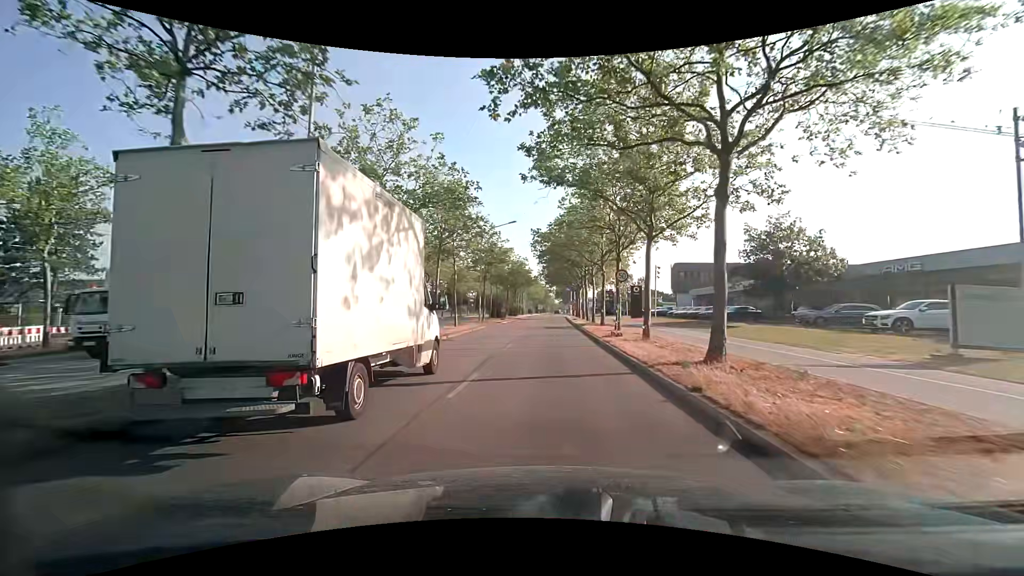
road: primary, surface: asphalt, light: Day
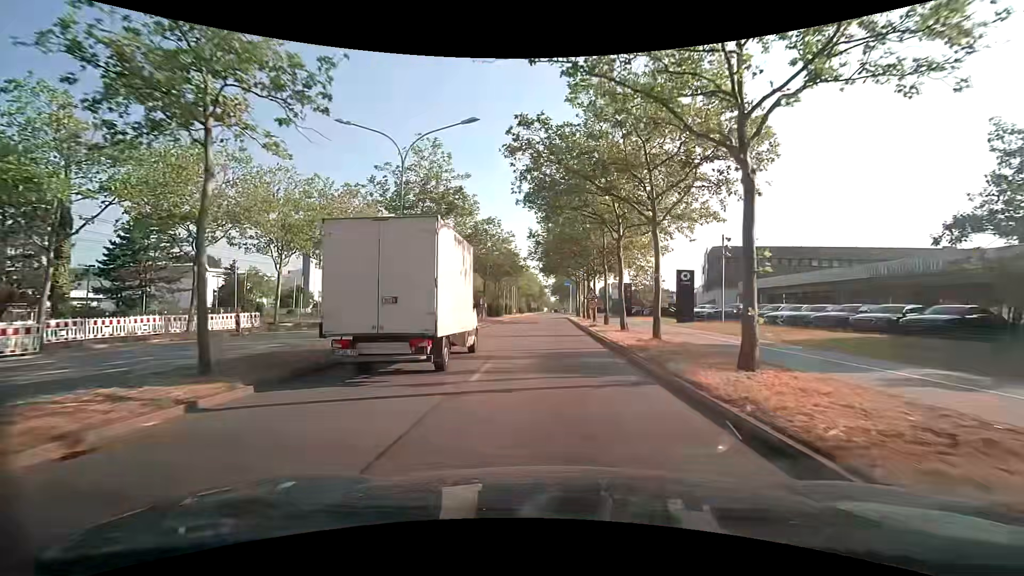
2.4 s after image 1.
(+0.5, +25.6) m; +1°
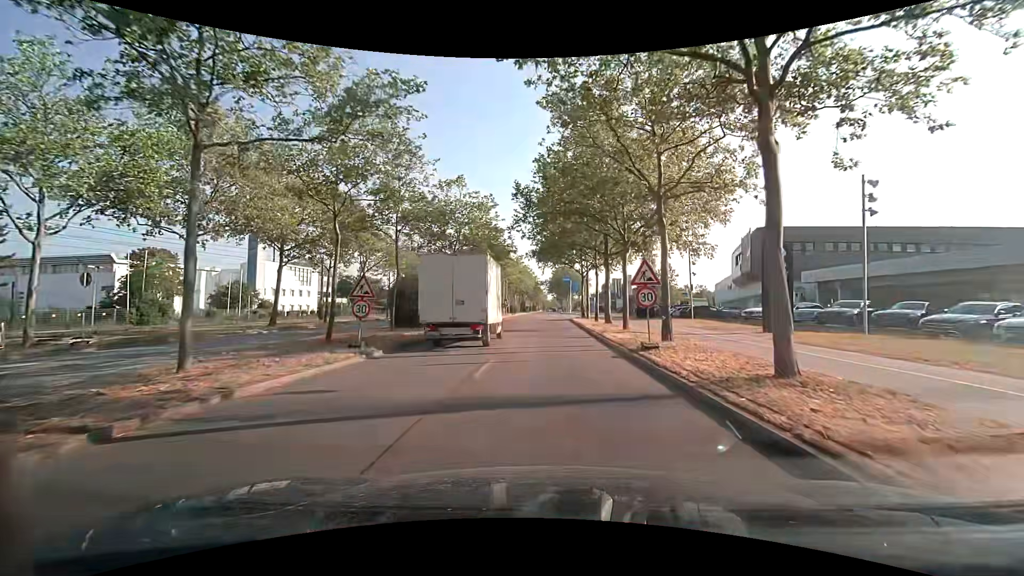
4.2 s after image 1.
(+0.1, +17.2) m; 0°
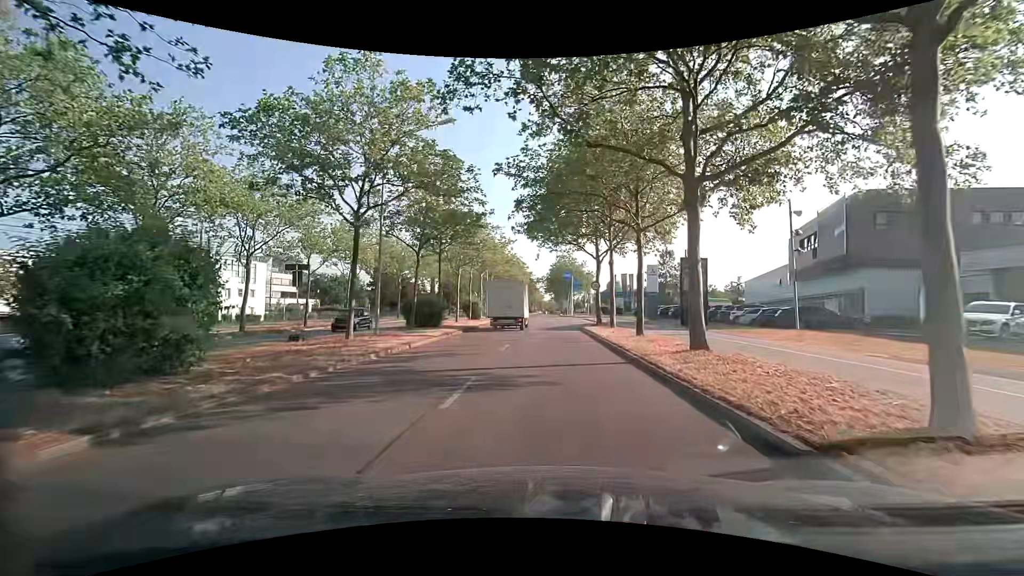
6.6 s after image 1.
(+0.1, +19.0) m; 0°
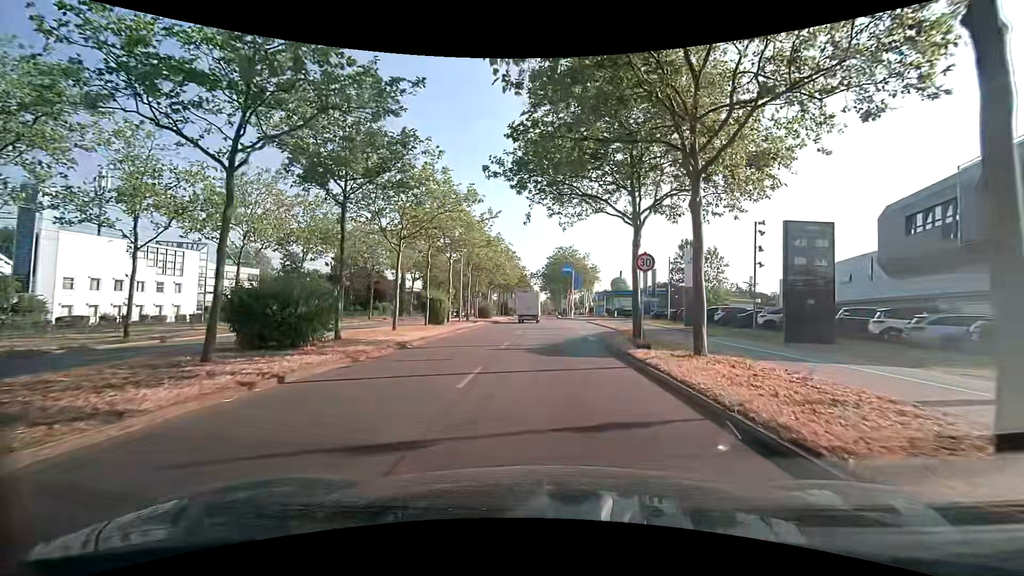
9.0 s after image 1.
(+0.1, +16.6) m; +1°
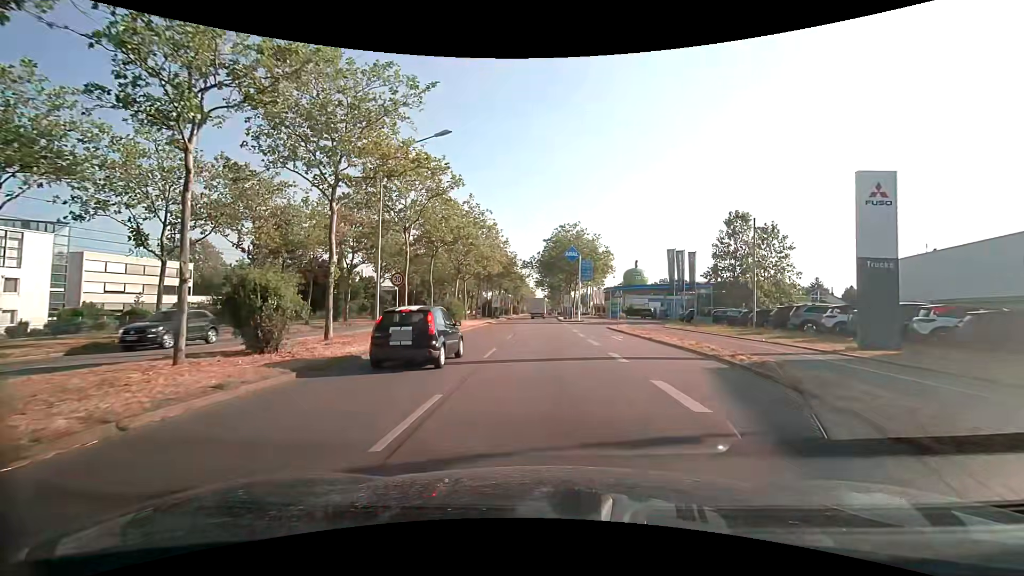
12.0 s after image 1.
(+0.2, +21.9) m; +1°
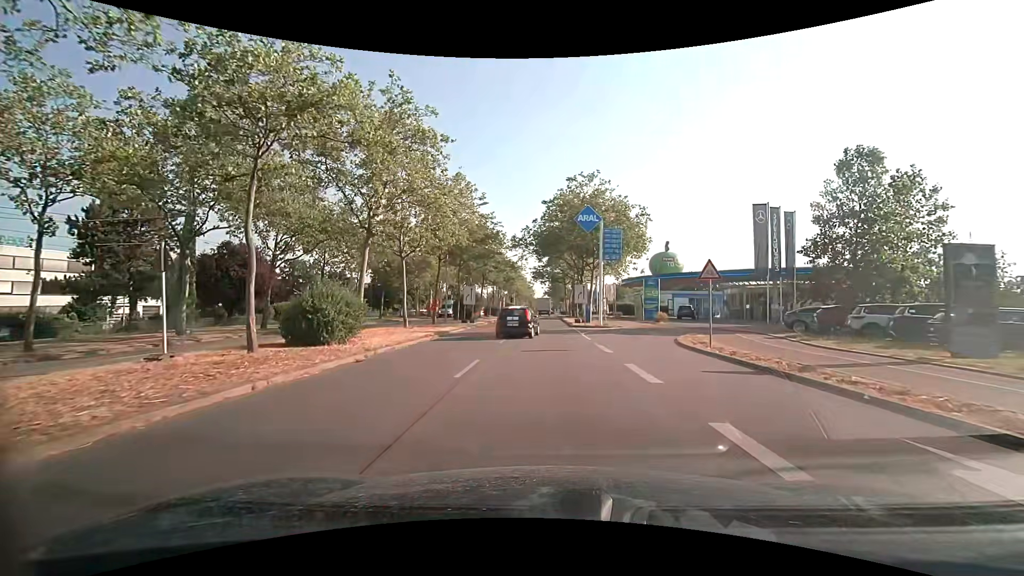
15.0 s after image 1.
(0.0, +22.3) m; 0°
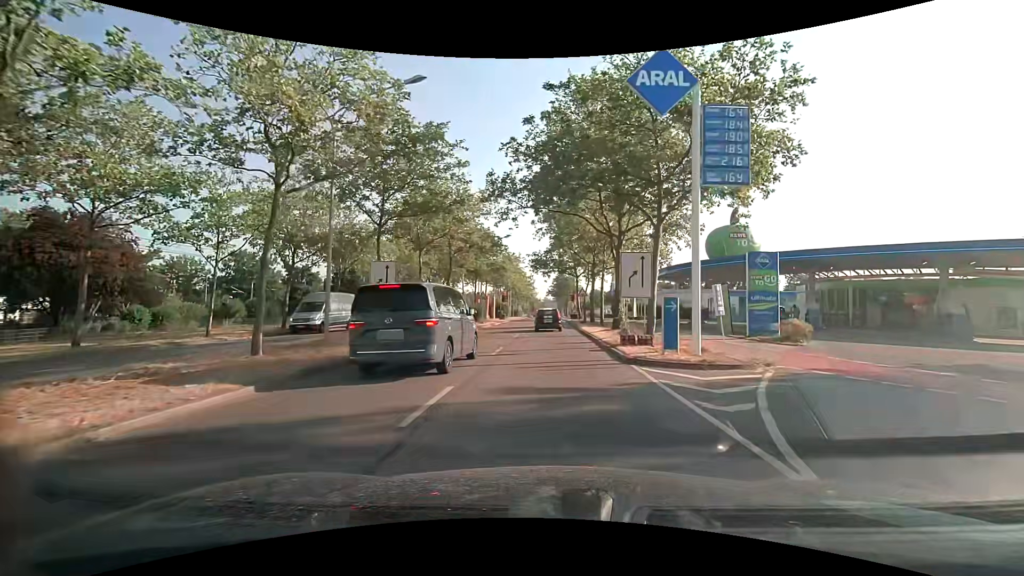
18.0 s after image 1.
(-0.1, +22.4) m; 0°
(0, +10) (0, +20) (0, +30) (0, +40) (0, +50) (0, +60) (+1, +70) (+1, +80) (+1, +90) (+1, +100) m
